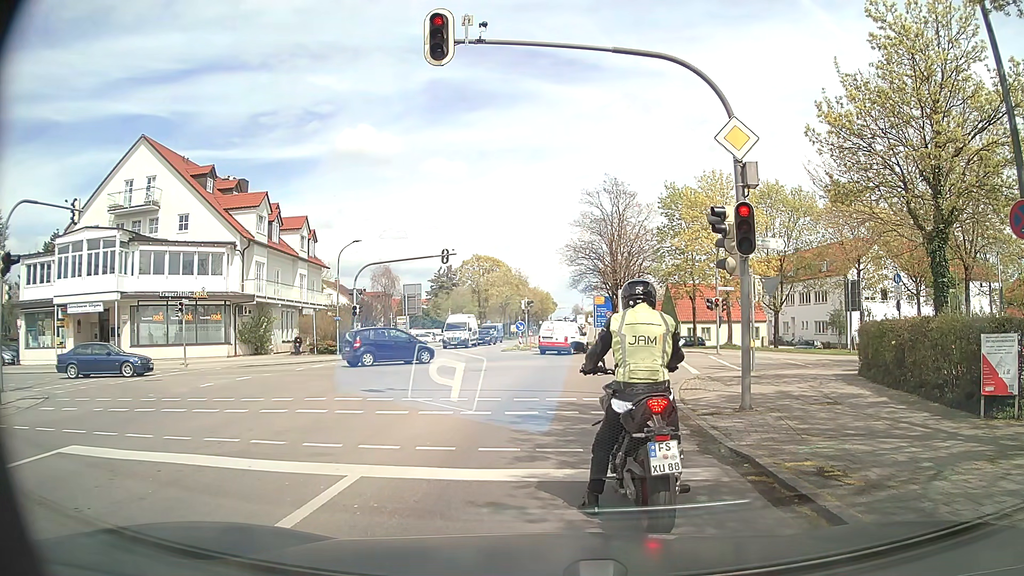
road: secondary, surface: asphalt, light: Day
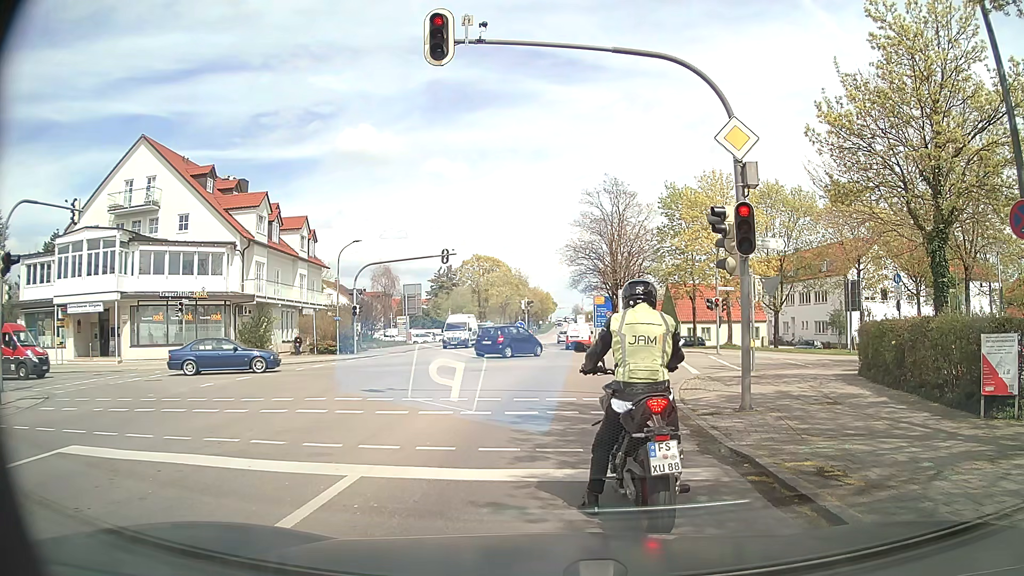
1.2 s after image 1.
(0.0, 0.0) m; 0°
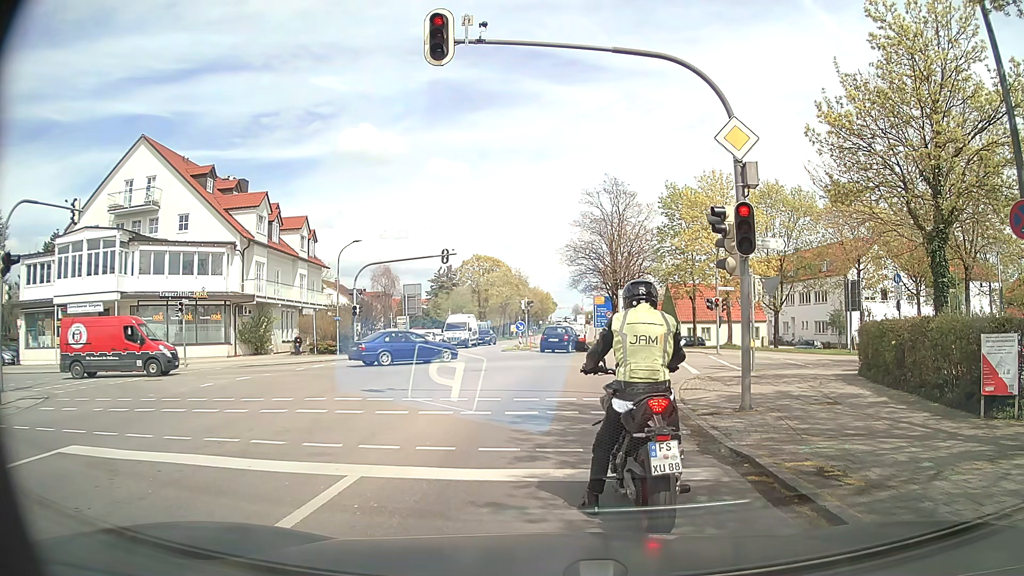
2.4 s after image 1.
(0.0, 0.0) m; 0°
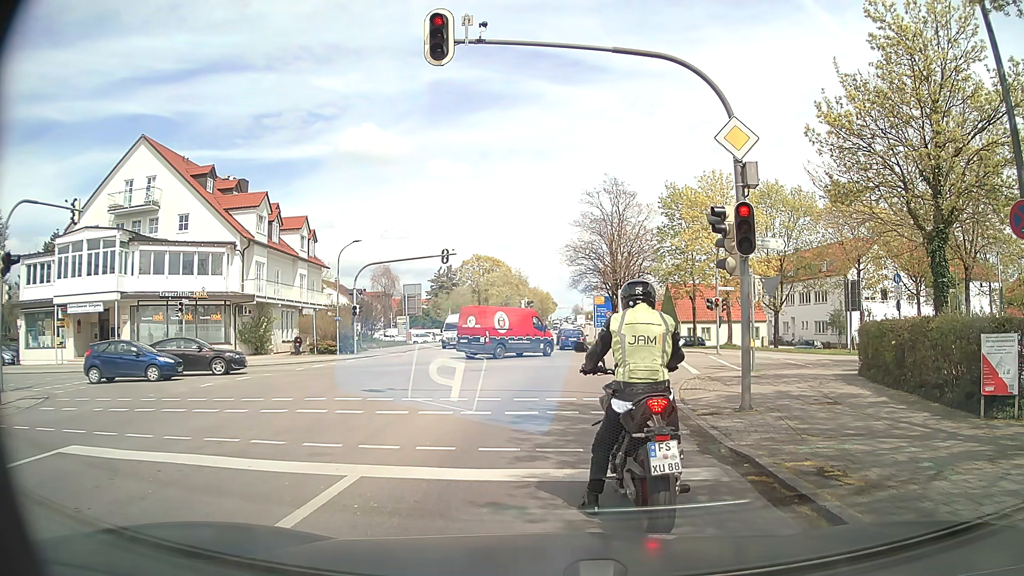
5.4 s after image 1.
(0.0, 0.0) m; 0°
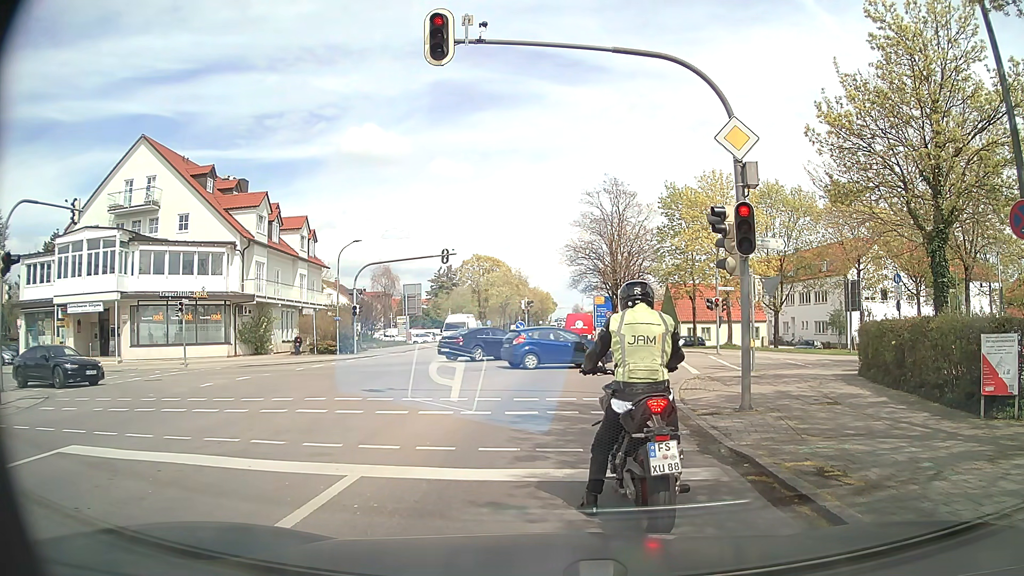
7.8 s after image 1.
(0.0, 0.0) m; 0°
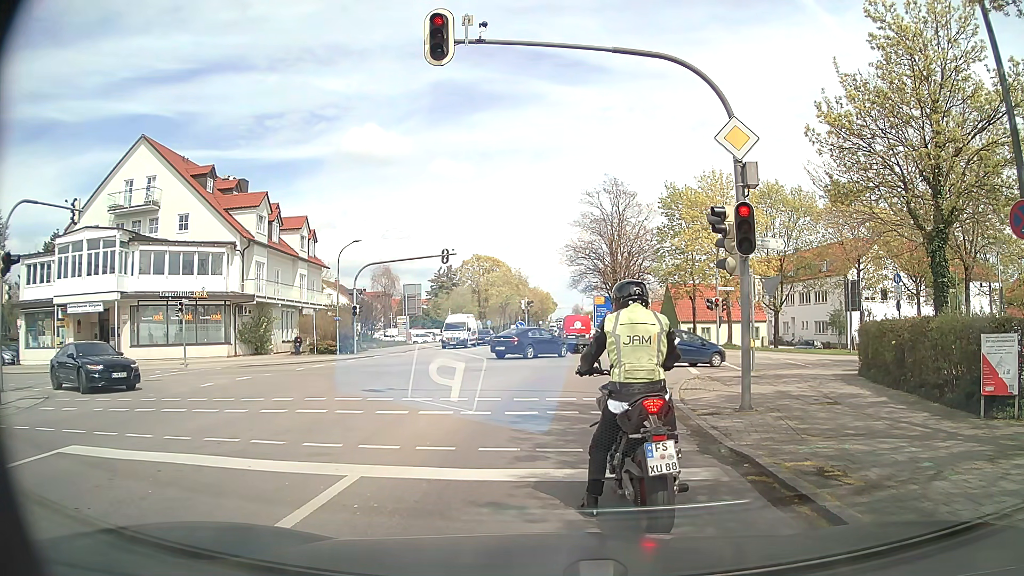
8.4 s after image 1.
(0.0, 0.0) m; 0°
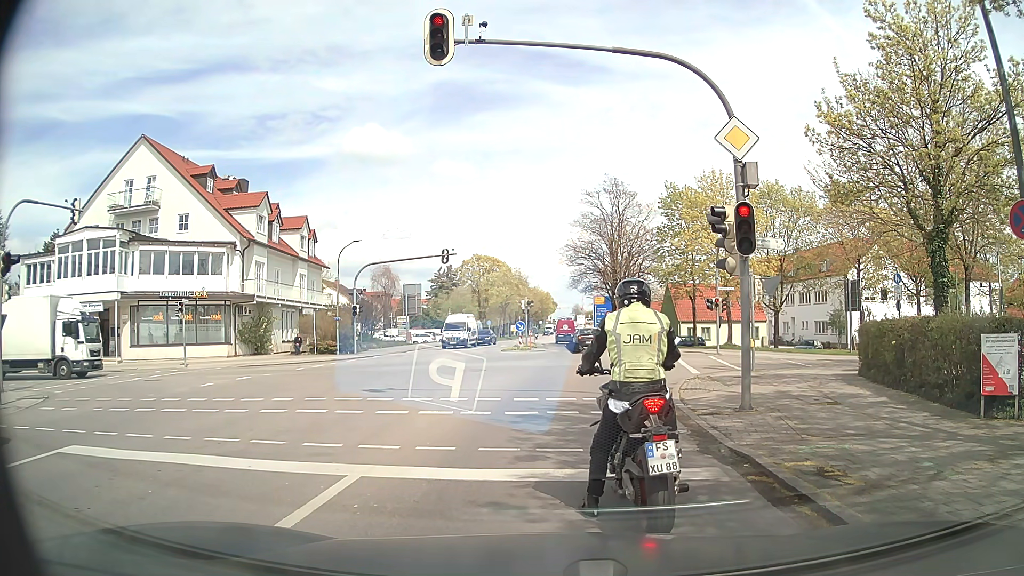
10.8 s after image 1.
(0.0, 0.0) m; 0°
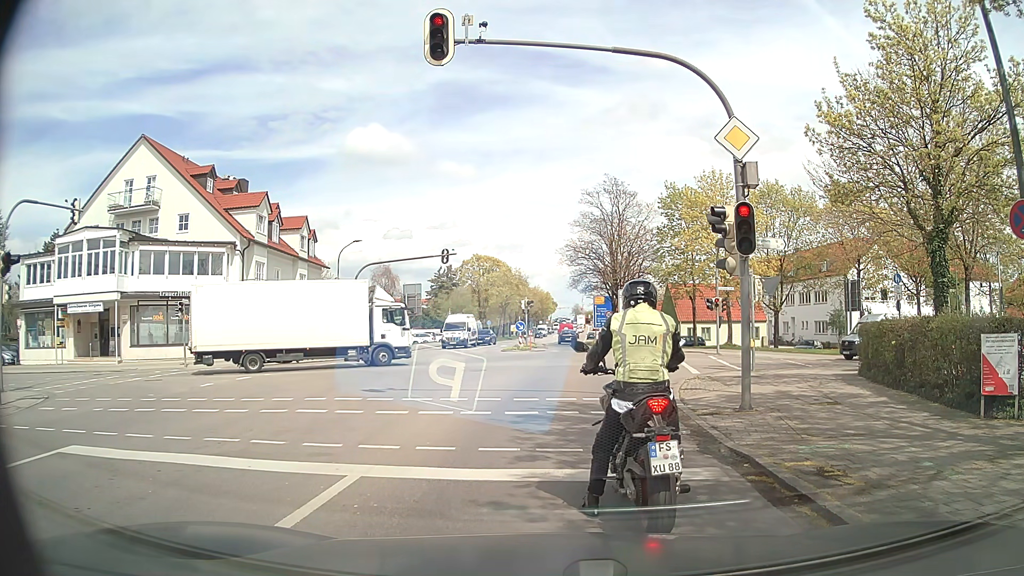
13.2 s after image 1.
(0.0, 0.0) m; 0°
